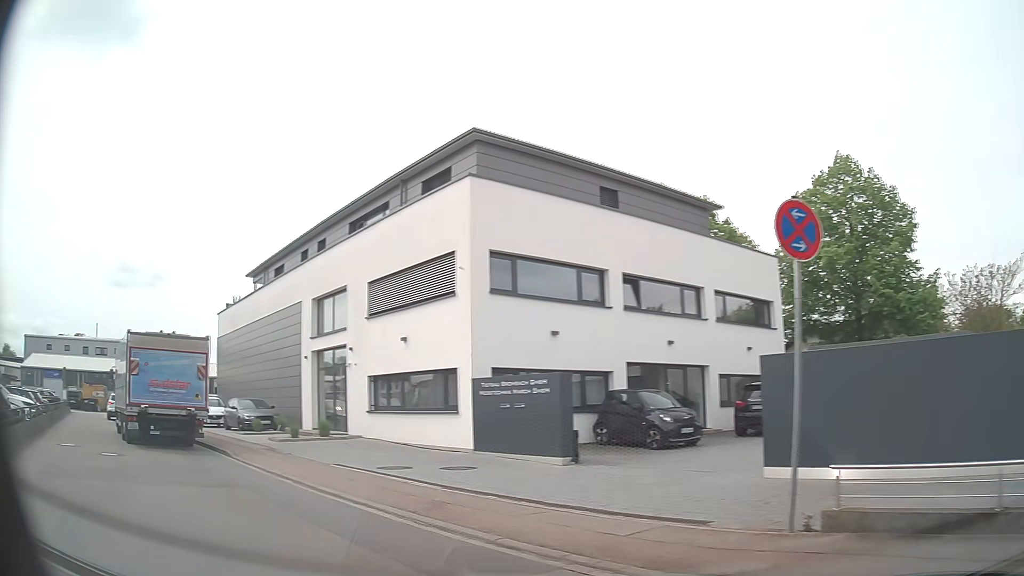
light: Day
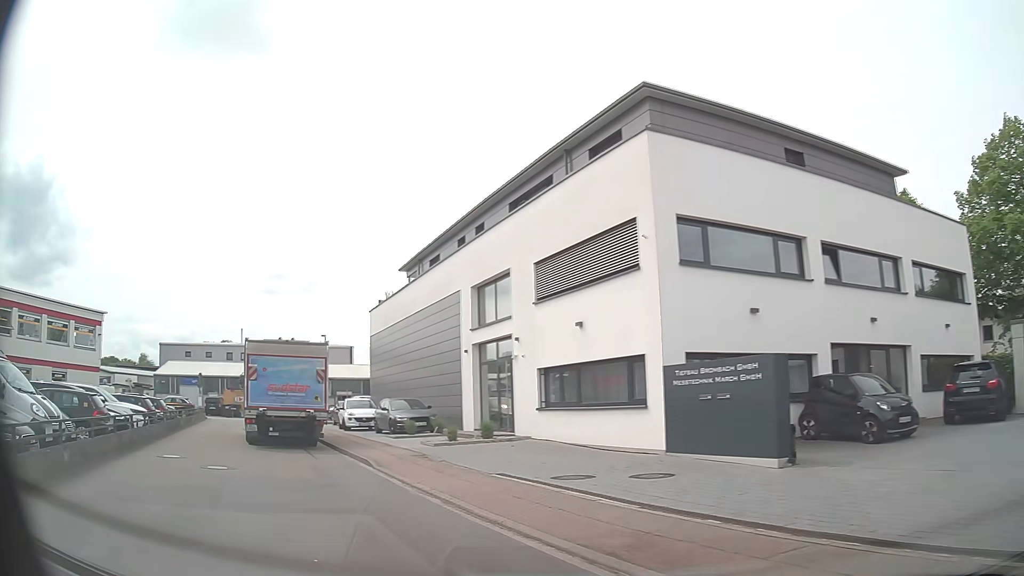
(-0.3, +2.8) m; -13°
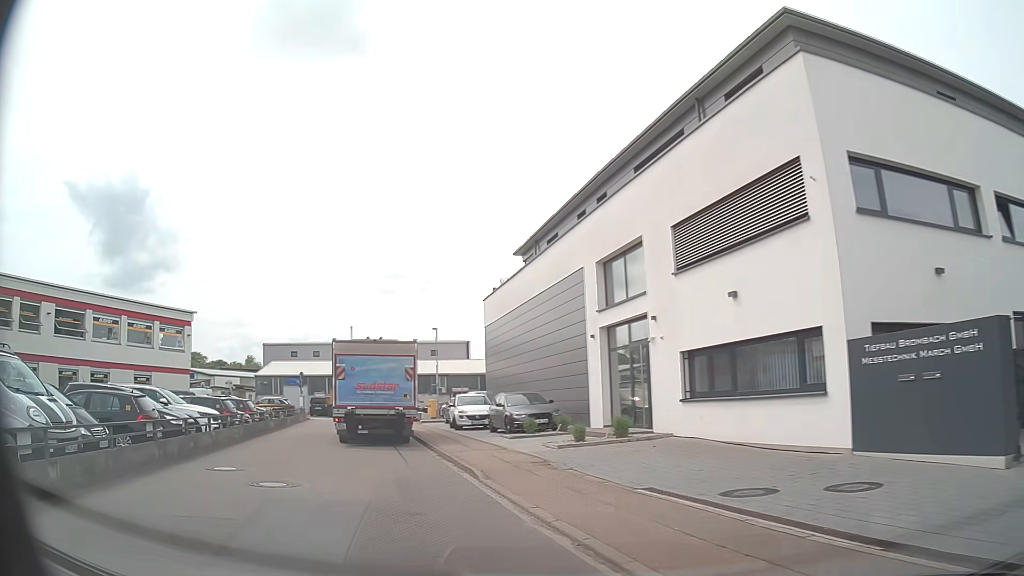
(-0.3, +3.3) m; -10°
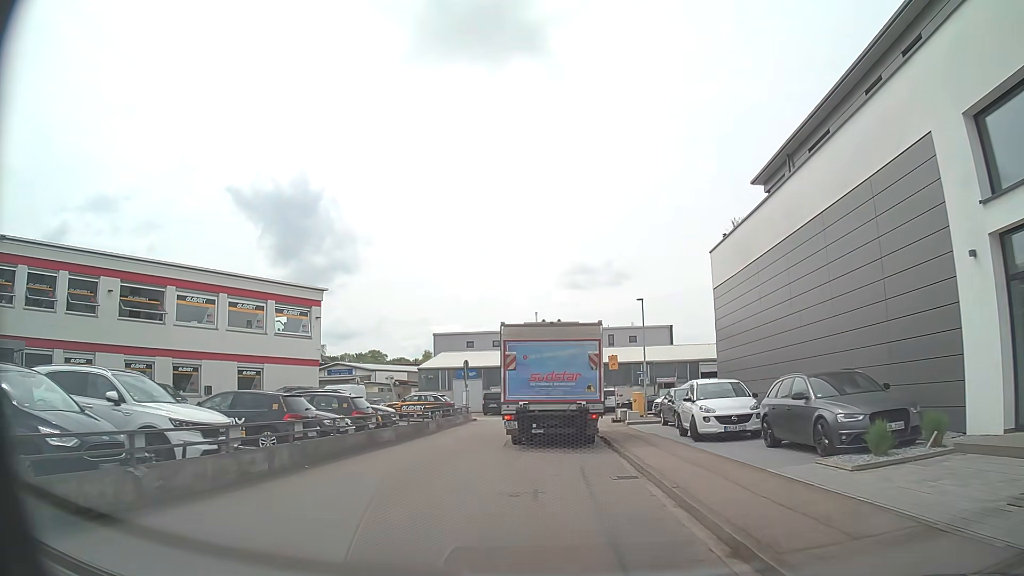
(-2.3, +11.3) m; -16°
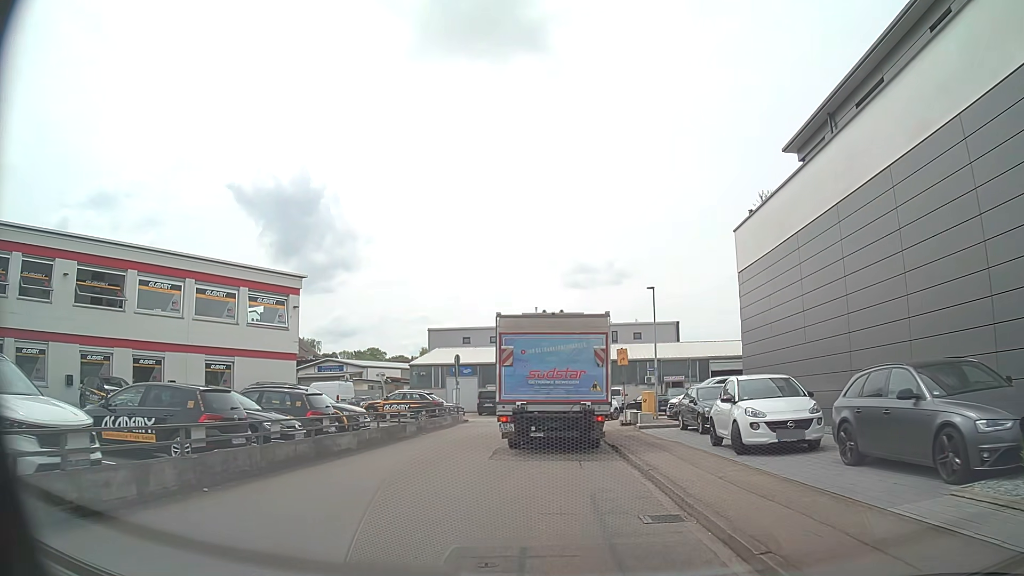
(0.0, +3.8) m; 0°
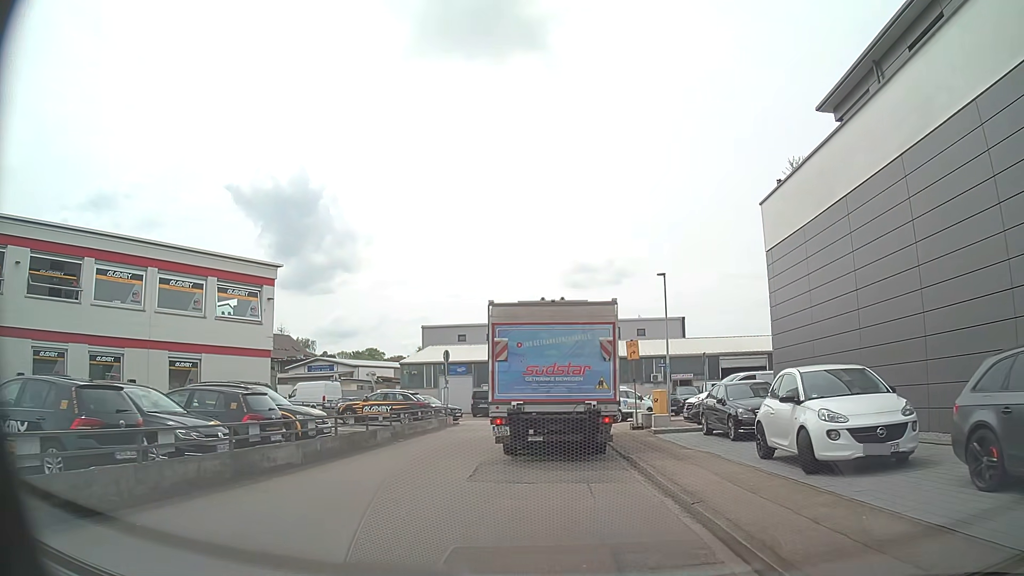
(0.0, +3.5) m; 0°
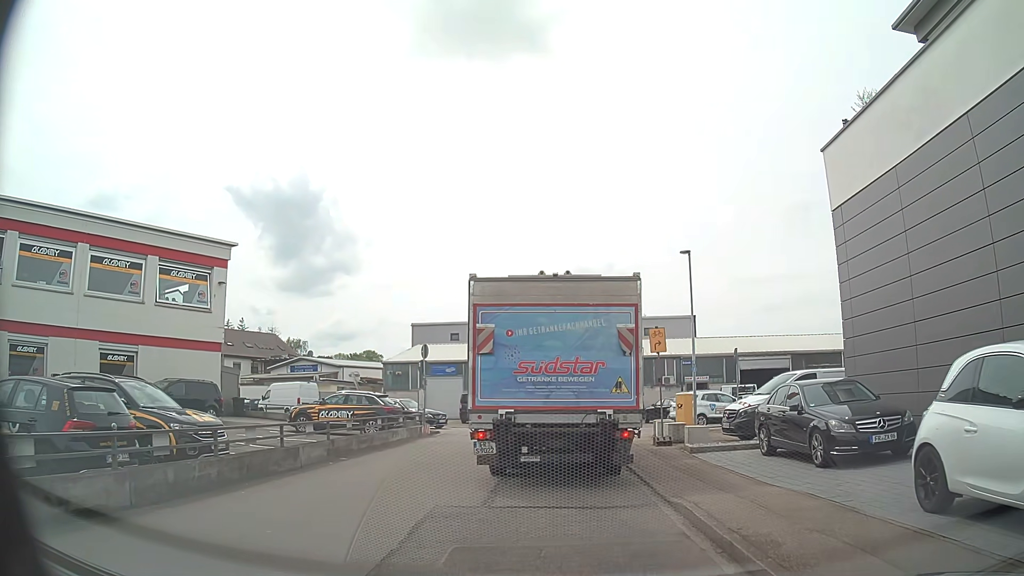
(0.0, +5.3) m; 0°
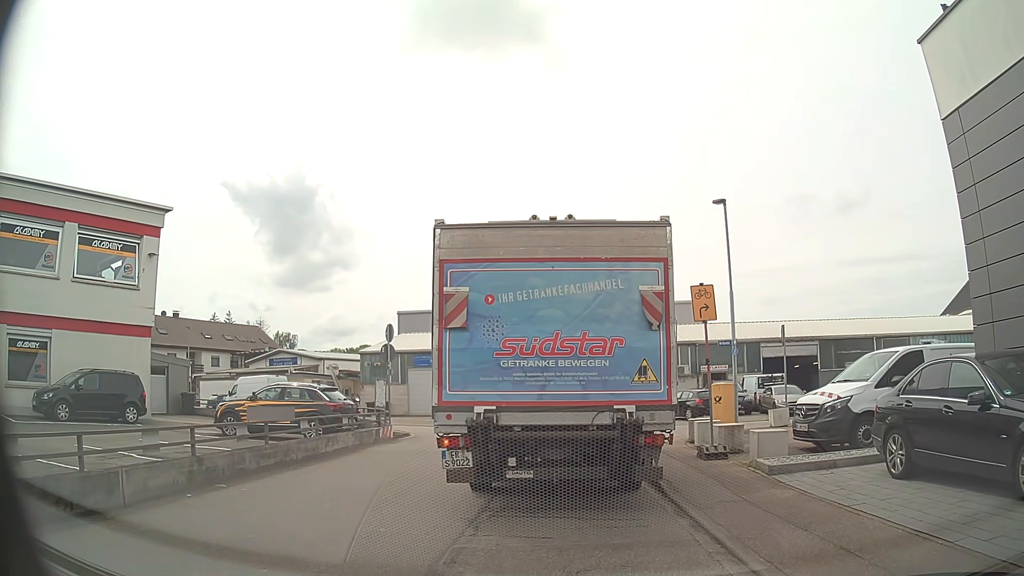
(+0.1, +5.3) m; 0°
